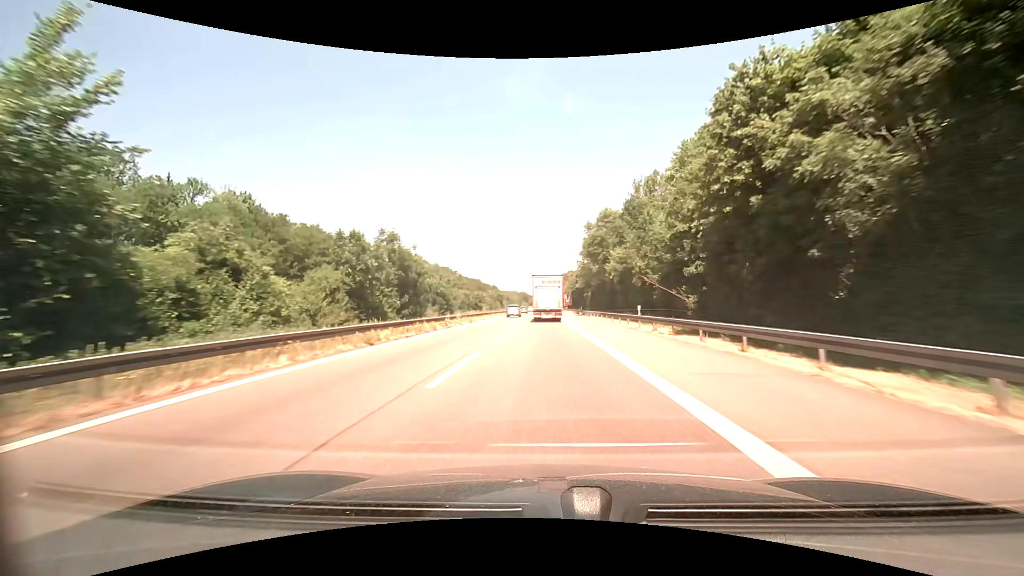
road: motorway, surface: asphalt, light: Day
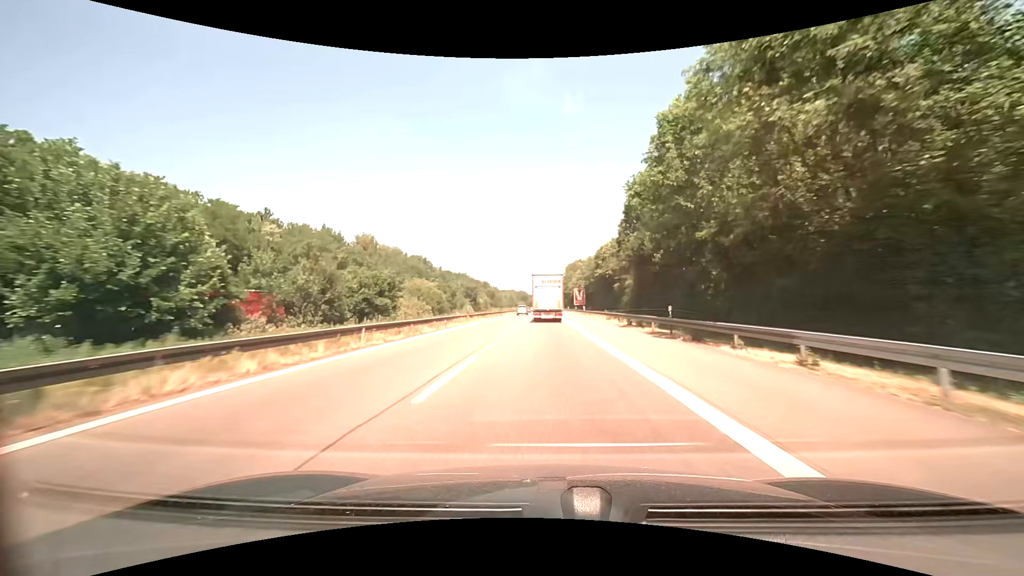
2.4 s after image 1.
(-0.1, +55.3) m; 0°
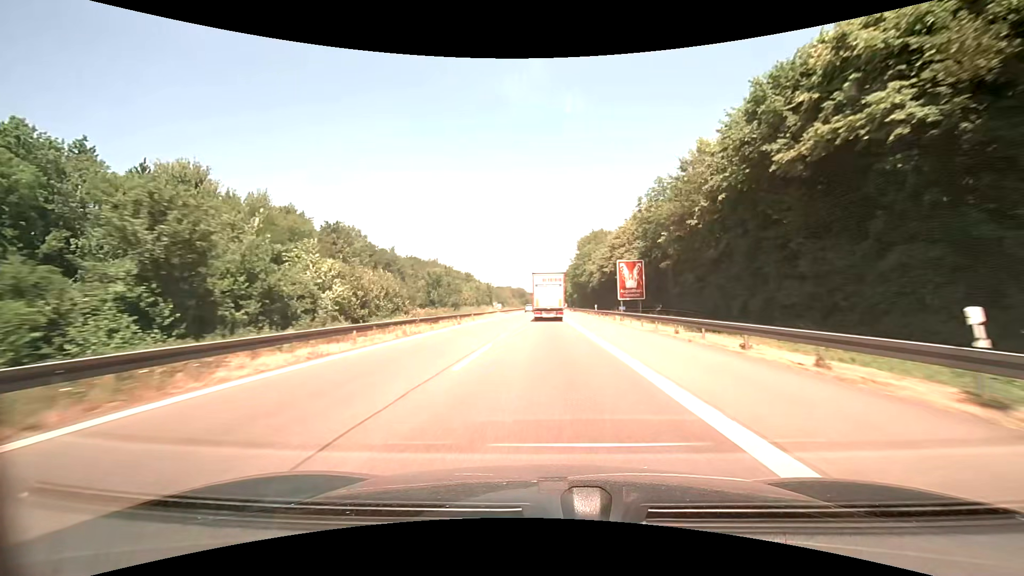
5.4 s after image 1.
(+0.1, +68.7) m; 0°
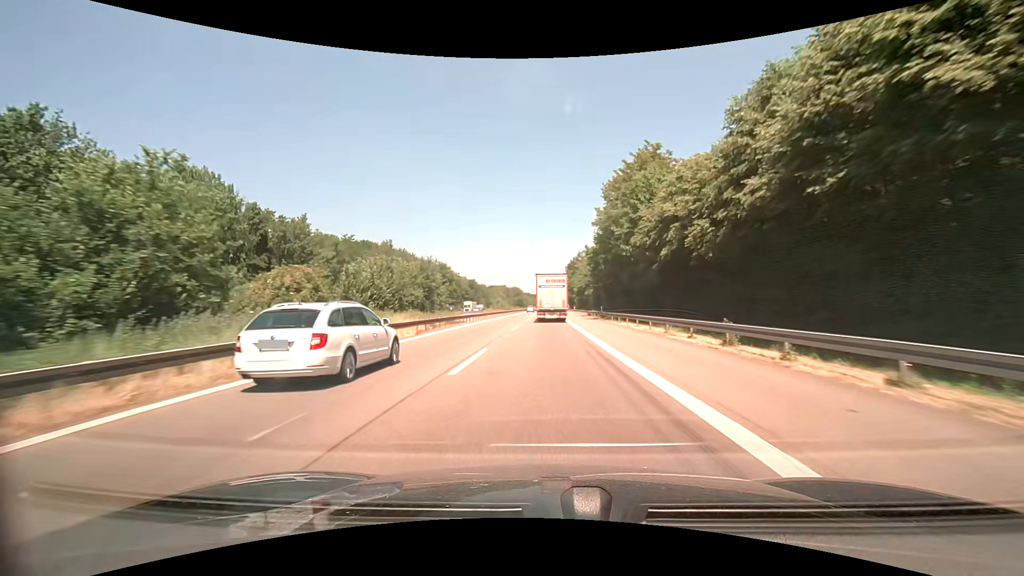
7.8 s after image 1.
(+0.2, +54.7) m; 0°
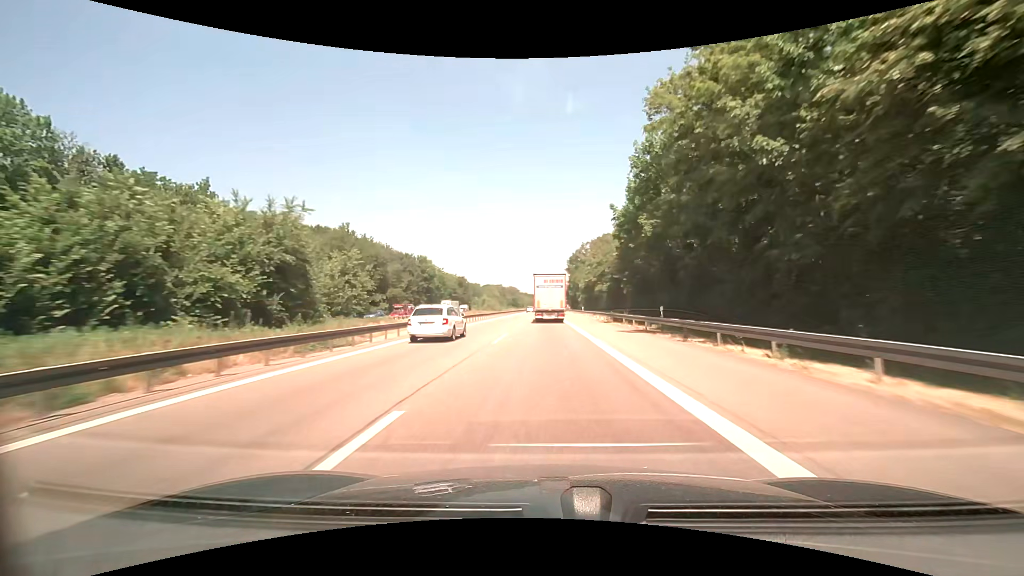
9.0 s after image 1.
(0.0, +27.6) m; 0°
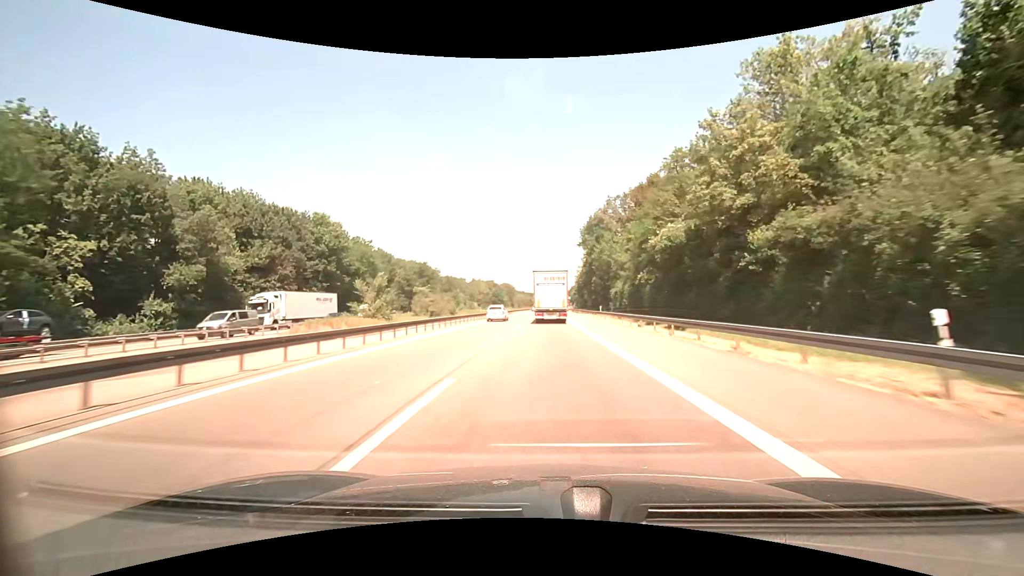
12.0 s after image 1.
(-0.2, +69.7) m; 0°
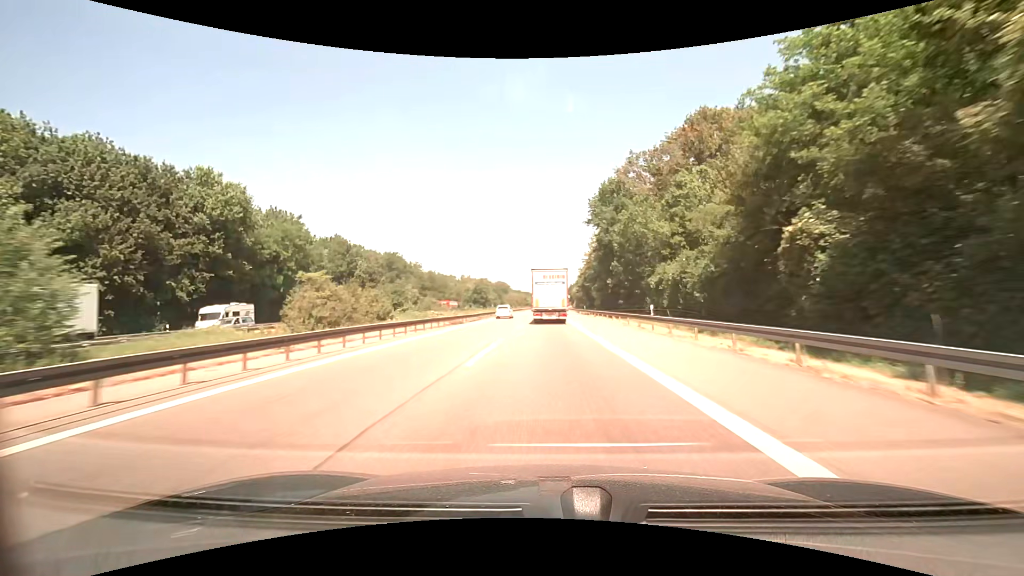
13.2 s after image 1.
(+0.1, +27.8) m; 0°
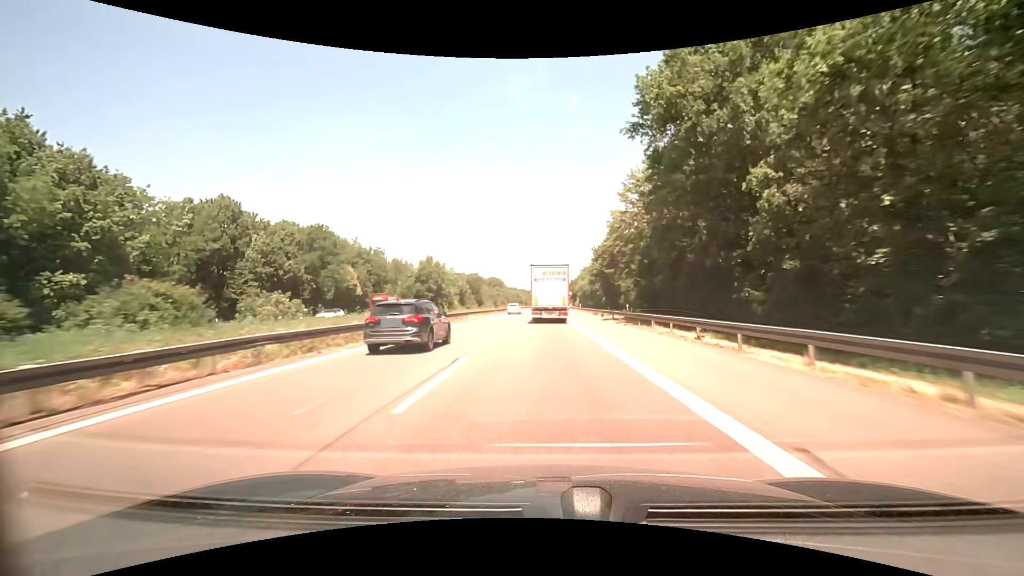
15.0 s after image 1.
(+0.2, +40.9) m; 0°
(0, +10) (0, +20) (0, +30) (0, +40) (0, +50) (0, +60) (0, +70) (0, +80) (0, +90) (0, +100) m
